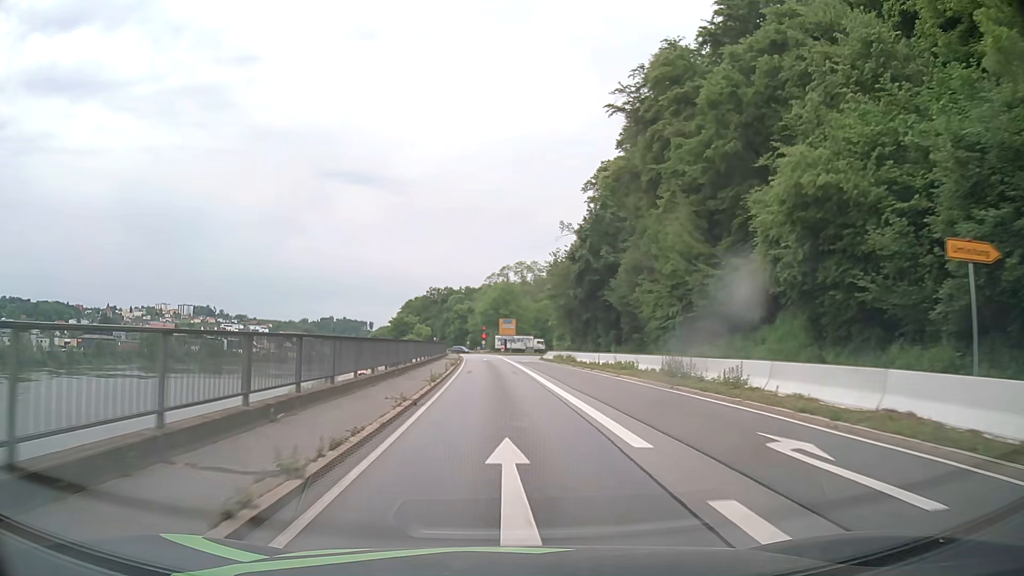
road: primary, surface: asphalt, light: Day
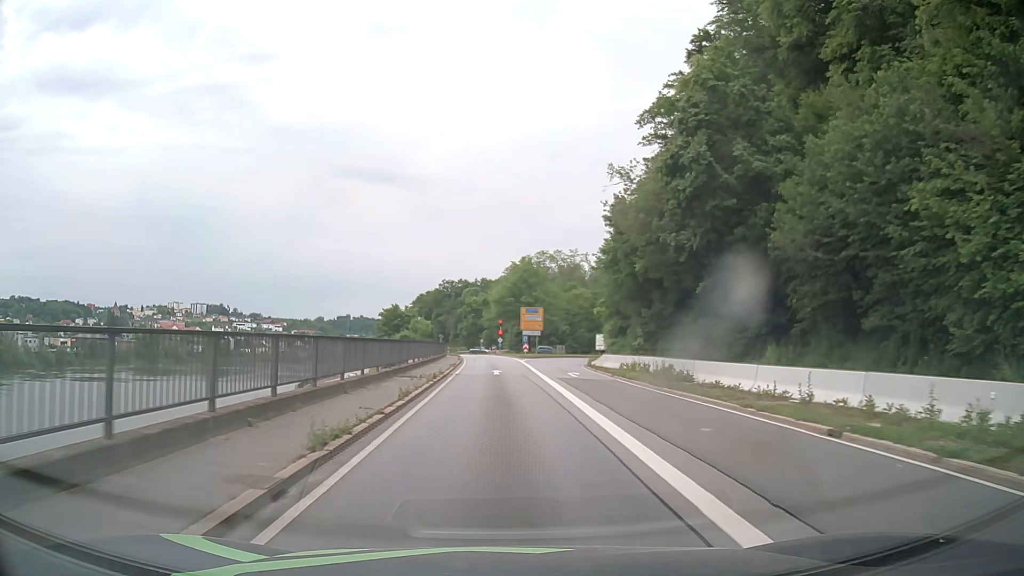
(-0.4, +28.3) m; -1°
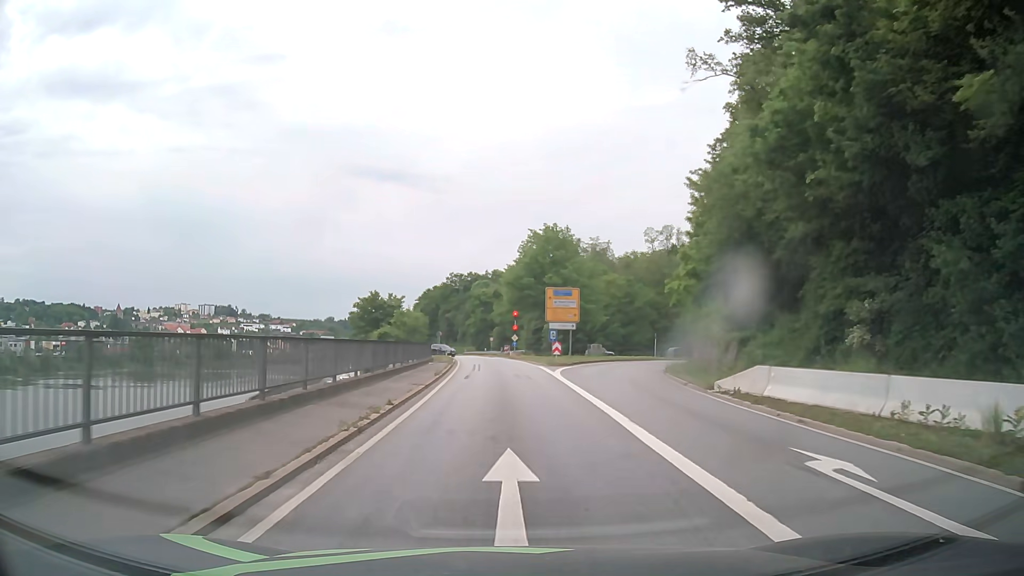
(-0.3, +25.2) m; -1°
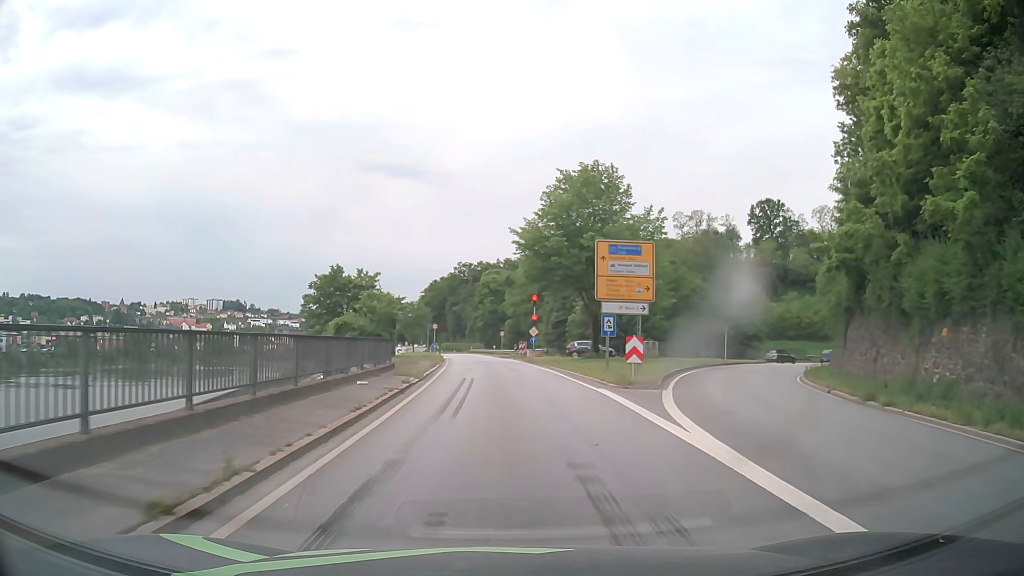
(-0.2, +22.1) m; -1°
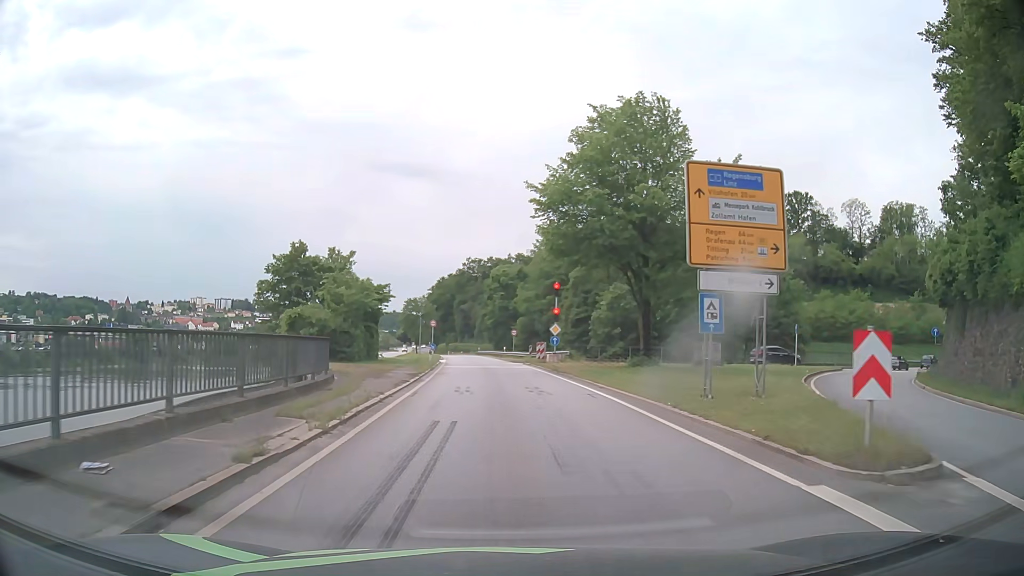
(-0.1, +12.8) m; -1°
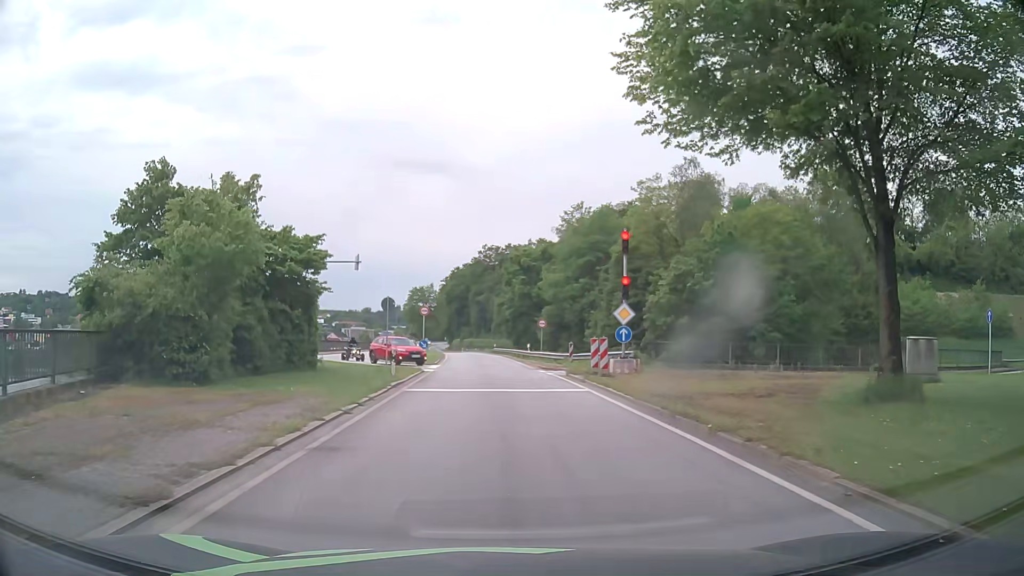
(-0.3, +19.4) m; -3°
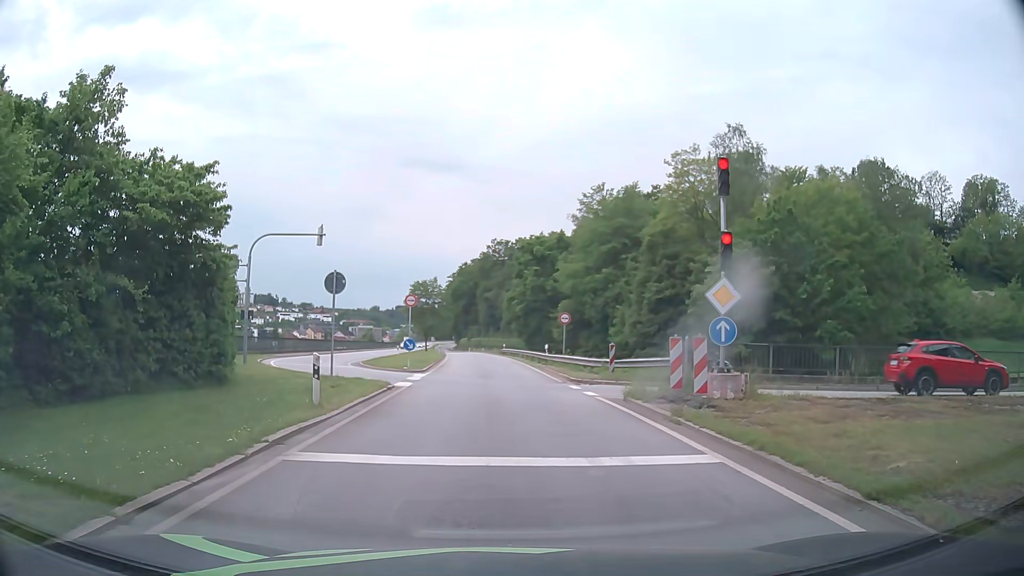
(+0.1, +9.9) m; -1°
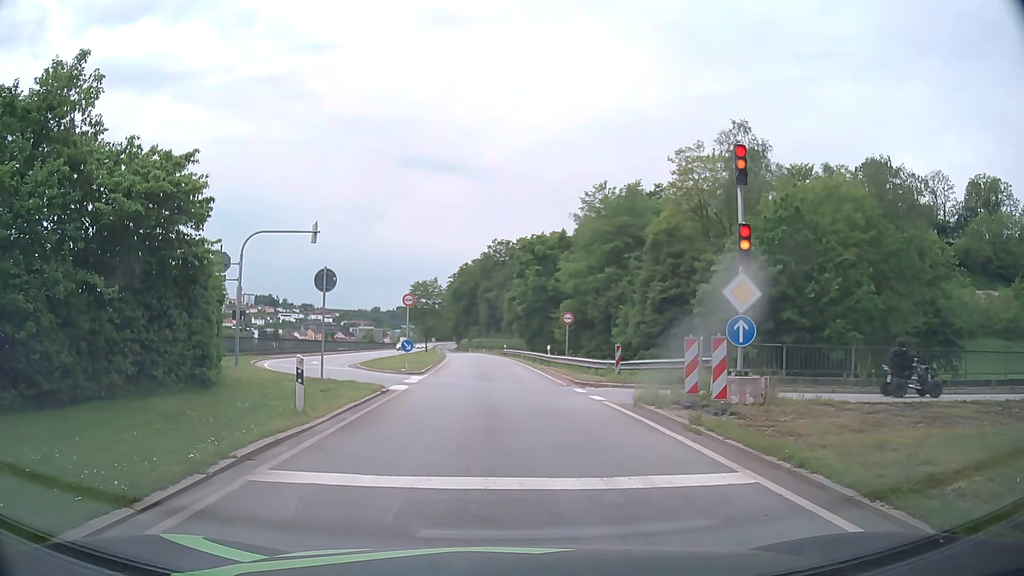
(0.0, +1.0) m; -1°
(0, +10) (0, +20) (0, +30) (0, +40) (0, +50) (0, +60) (-1, +70) (-1, +80) (-2, +90) (-2, +100) m
